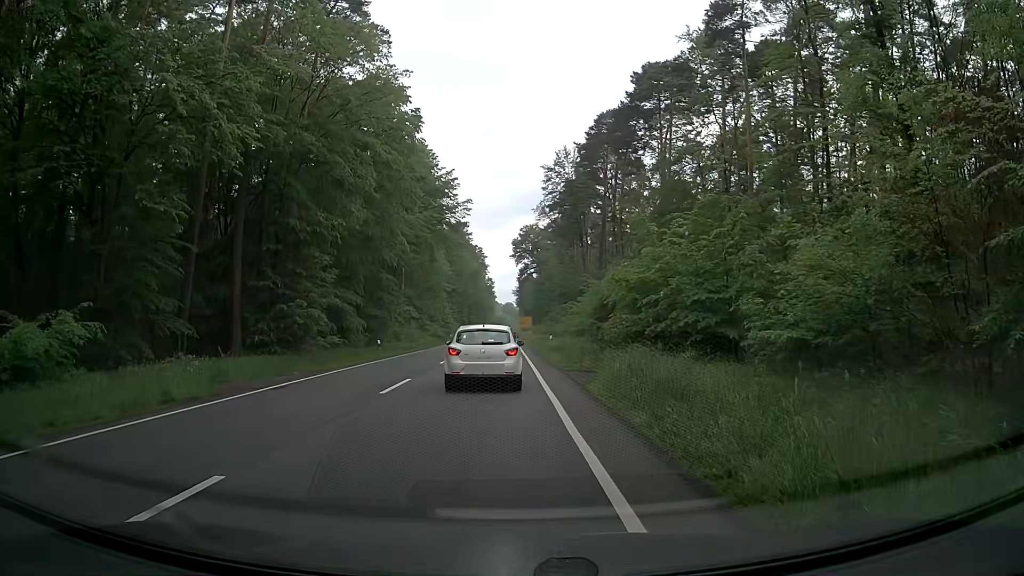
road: primary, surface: asphalt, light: Day
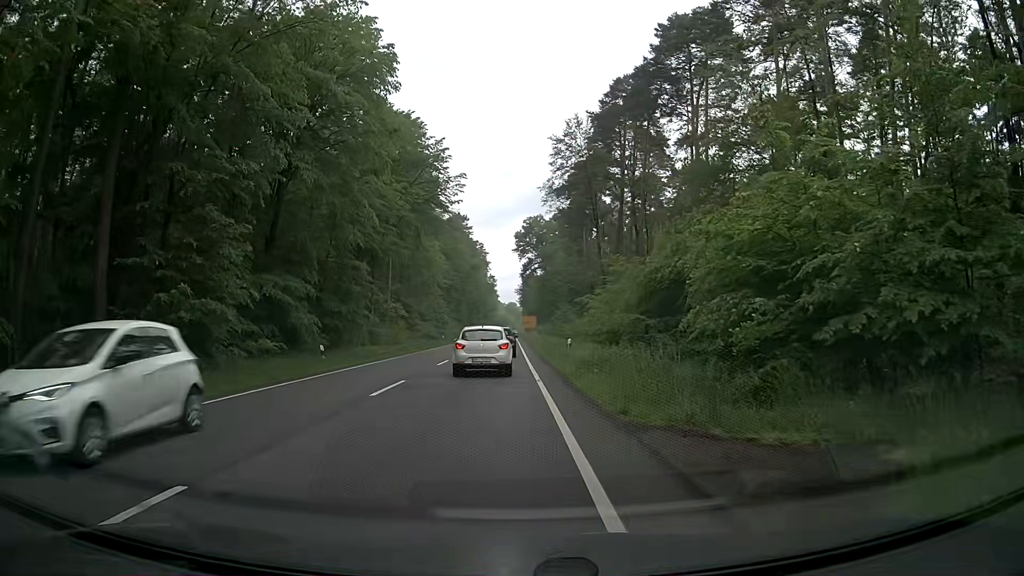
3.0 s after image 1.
(-0.2, +13.2) m; 0°
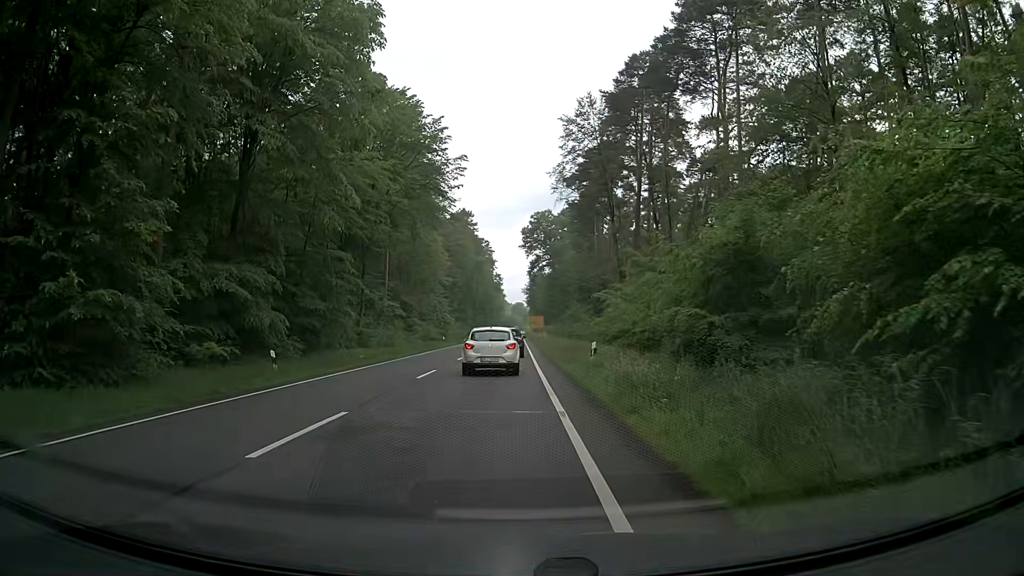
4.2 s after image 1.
(-0.1, +6.9) m; -1°
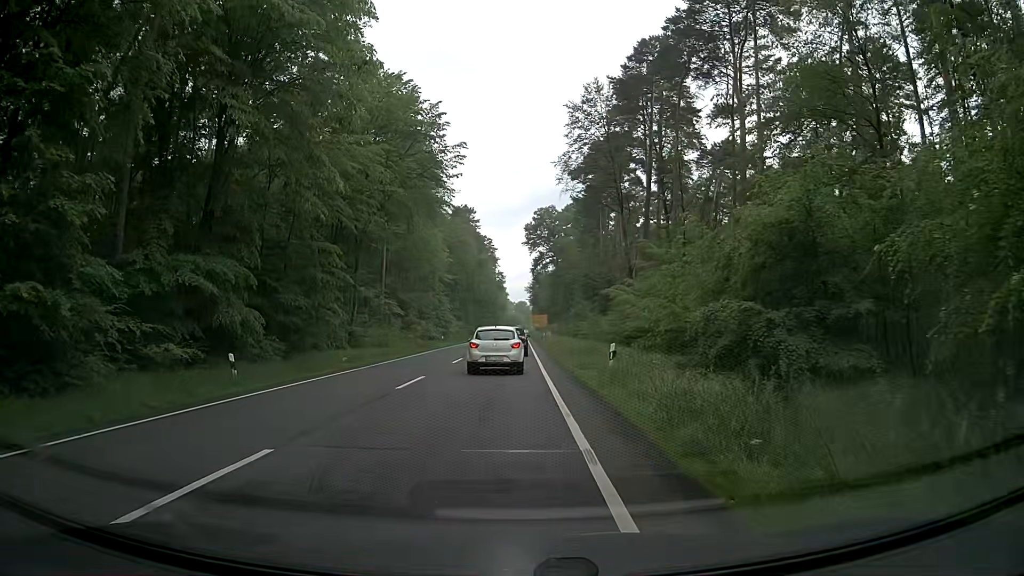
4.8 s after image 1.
(0.0, +3.7) m; 0°
(0, +10) (0, +20) (0, +30) (0, +40) (0, +50) (0, +60) (0, +70) (0, +80) (0, +90) (0, +100) m
